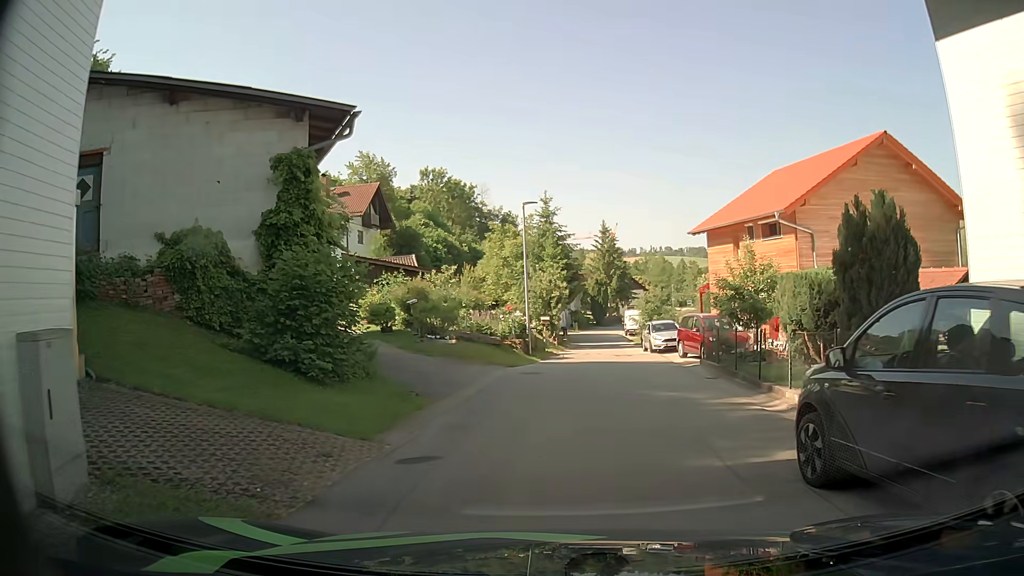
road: unclassified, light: Day
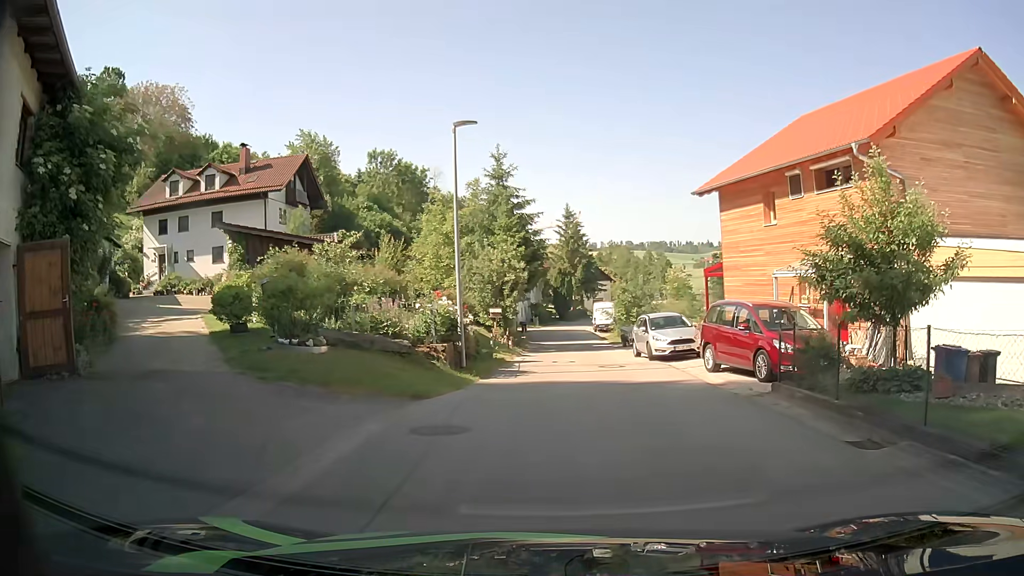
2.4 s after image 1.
(0.0, +10.4) m; +2°
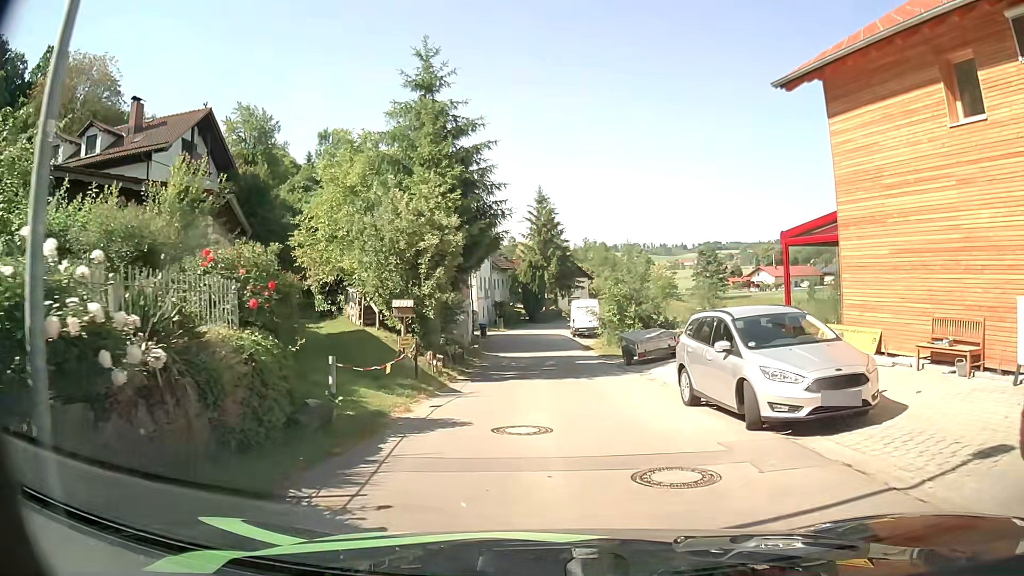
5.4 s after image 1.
(+0.3, +13.7) m; +3°
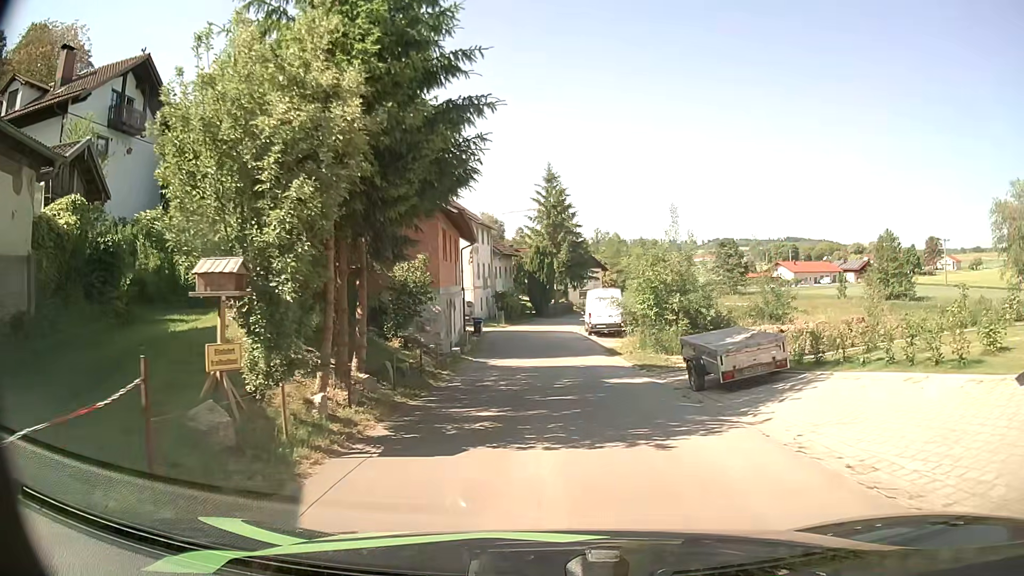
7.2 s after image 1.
(-0.2, +9.6) m; -1°
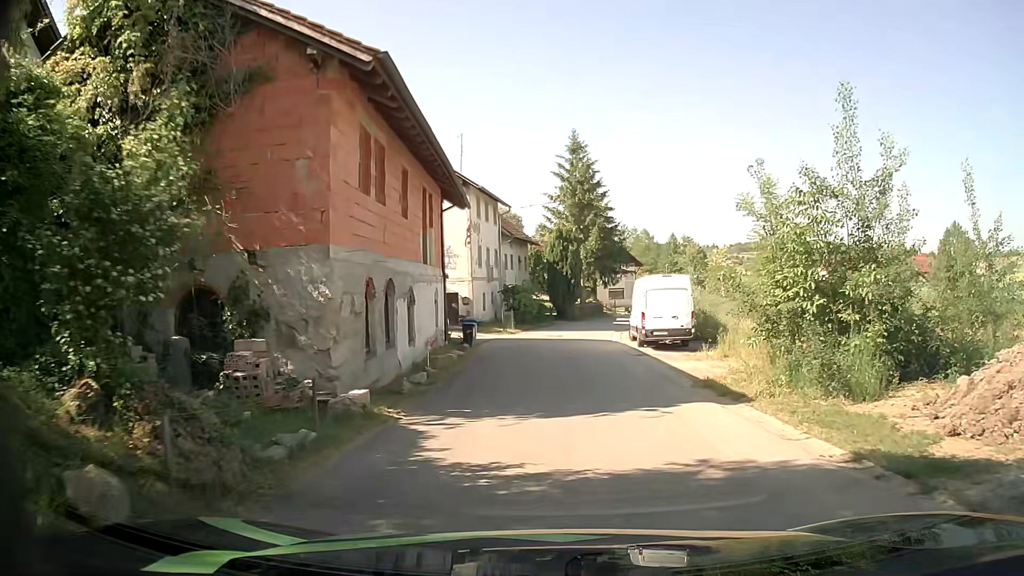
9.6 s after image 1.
(-0.3, +14.1) m; -2°
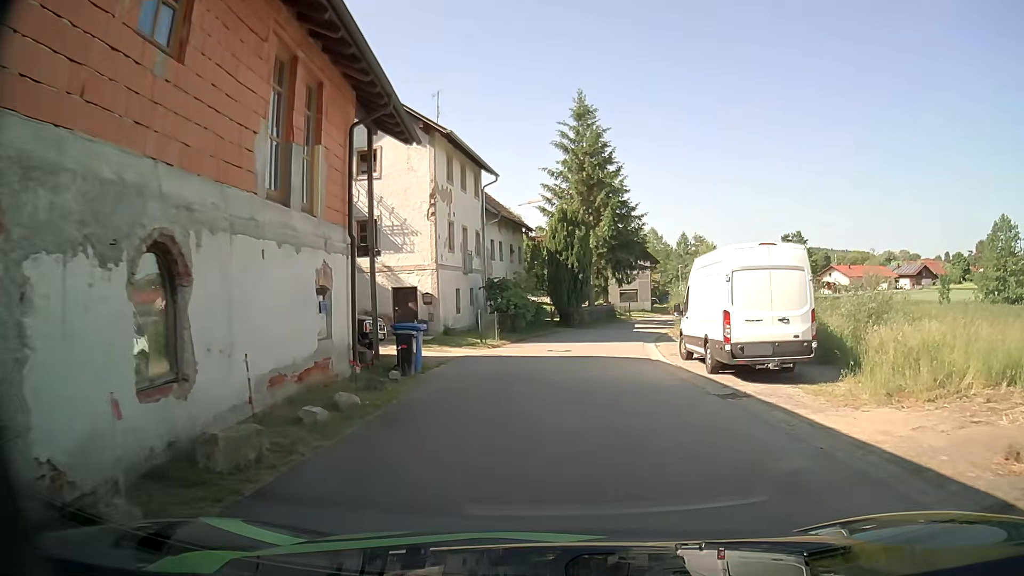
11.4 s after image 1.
(-0.1, +11.7) m; -1°
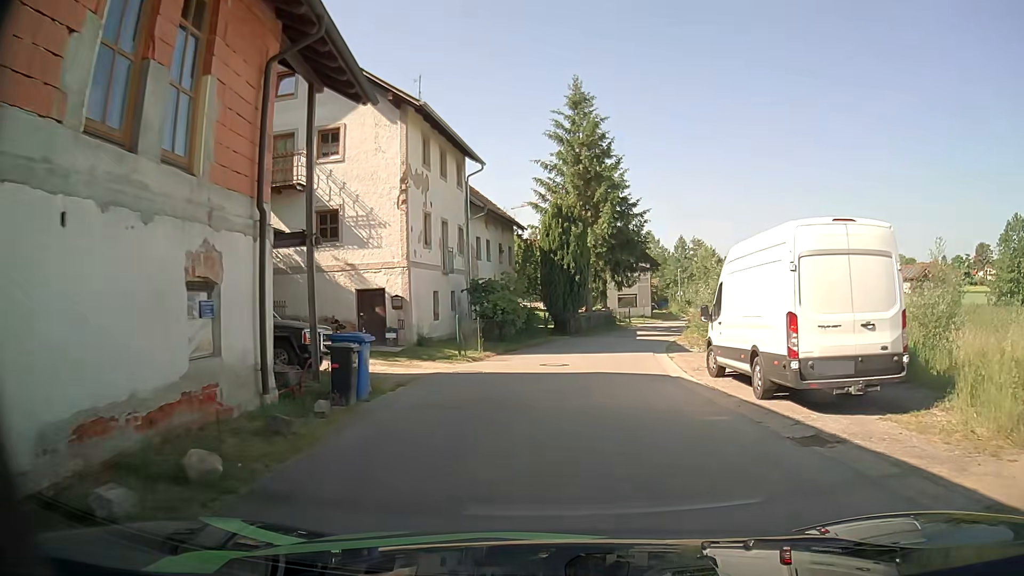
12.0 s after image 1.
(+0.1, +4.1) m; +1°
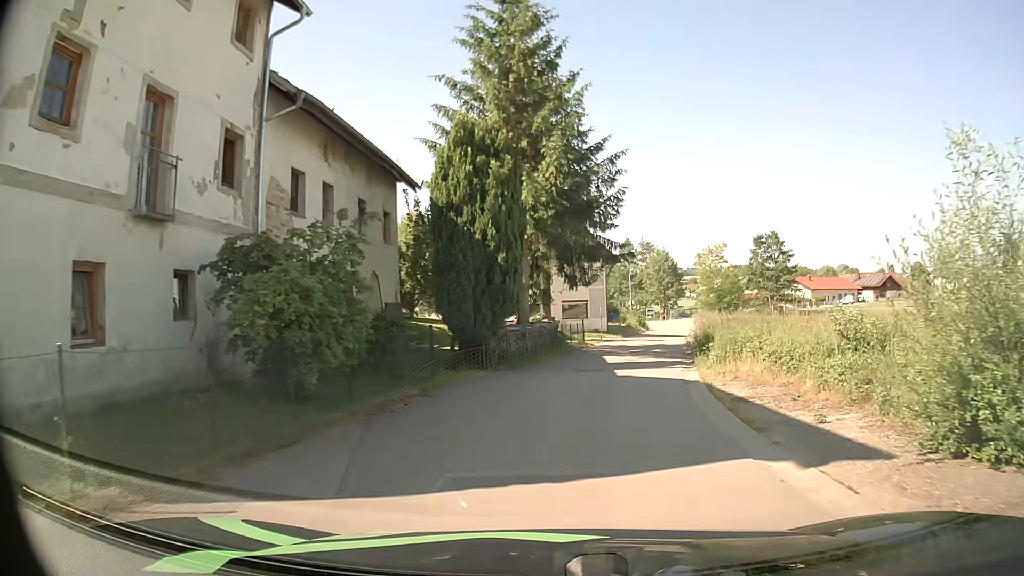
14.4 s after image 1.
(+0.7, +16.8) m; +6°
(0, +10) (+2, +20) (+4, +30) (+6, +39) (+8, +49) (+11, +59) (+13, +69) (+14, +79) (+16, +88) (+22, +97) m
